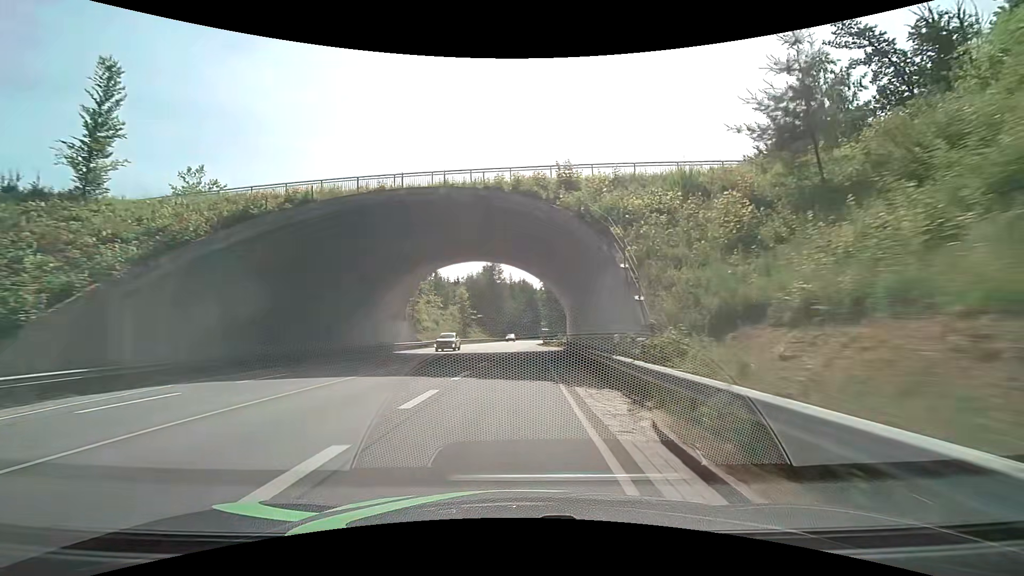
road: primary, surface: asphalt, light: Day
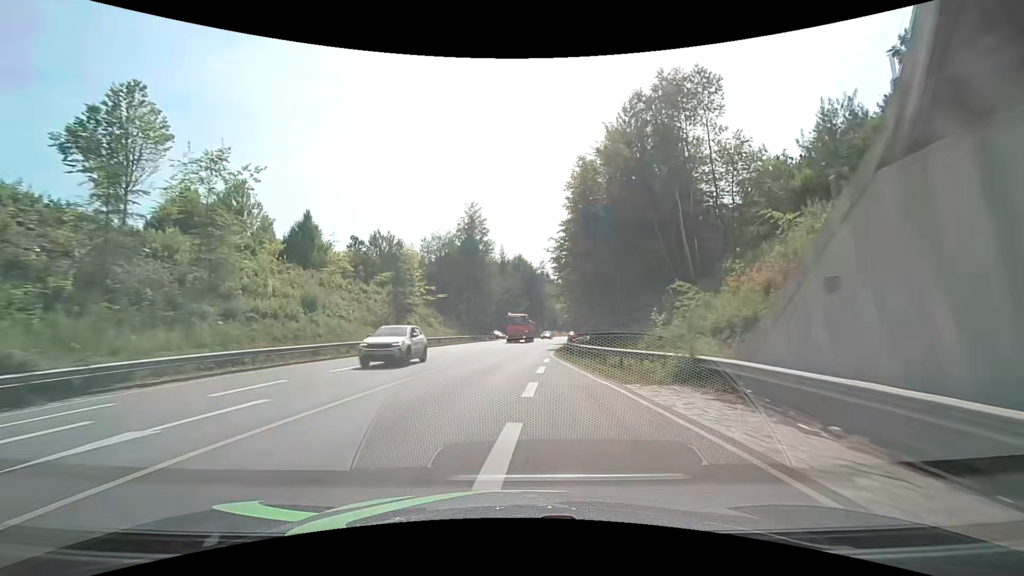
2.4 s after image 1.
(-0.9, +47.5) m; -3°
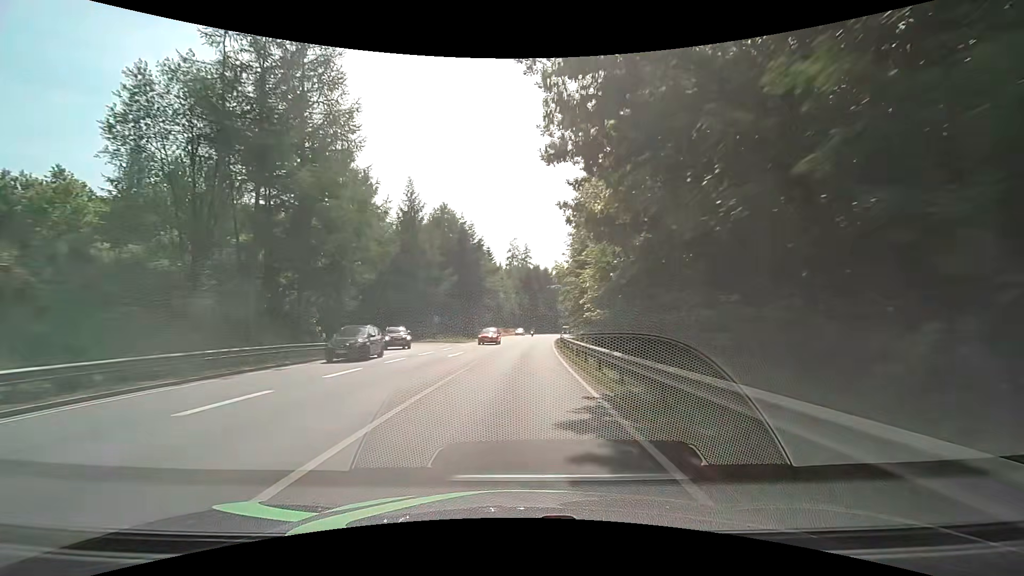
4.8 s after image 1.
(+4.9, +50.1) m; +10°
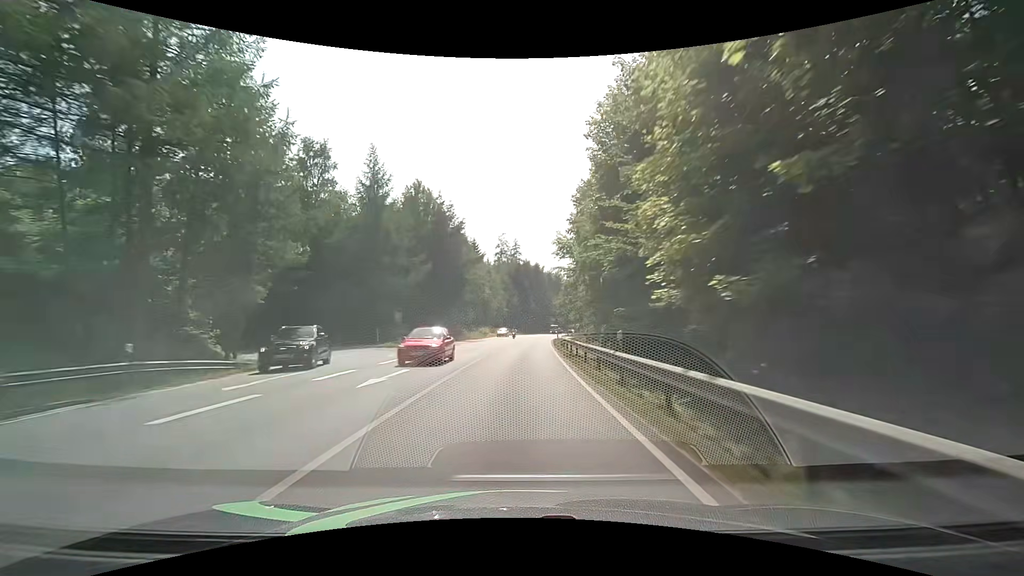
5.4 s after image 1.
(+0.1, +12.4) m; +1°
(0, +10) (0, +20) (+1, +30) (+1, +40) (+2, +50) (+2, +60) (+3, +70) (+4, +80) (+6, +90) (+7, +100) m
